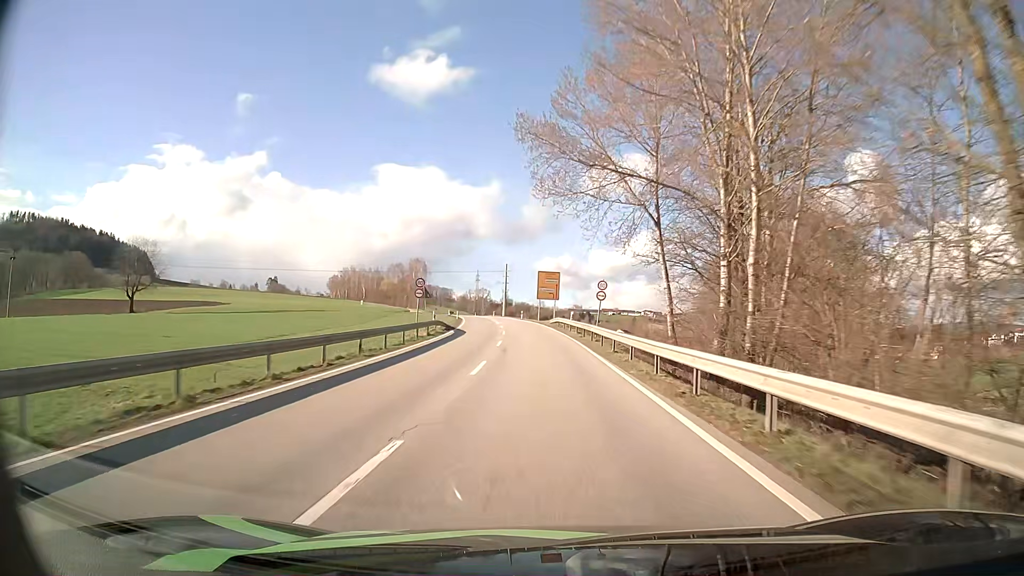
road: secondary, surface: asphalt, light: Day
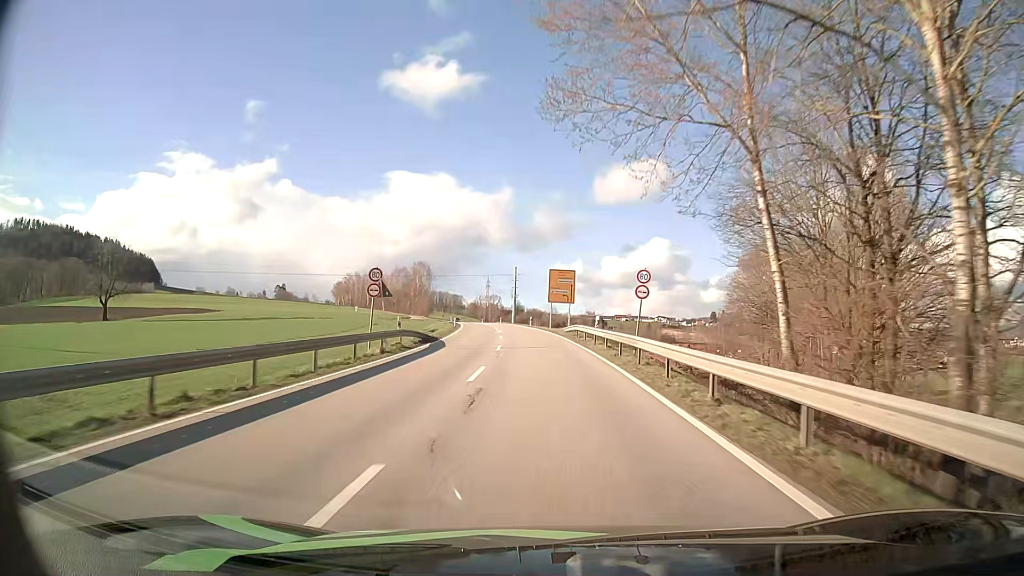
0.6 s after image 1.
(-0.1, +13.0) m; -1°
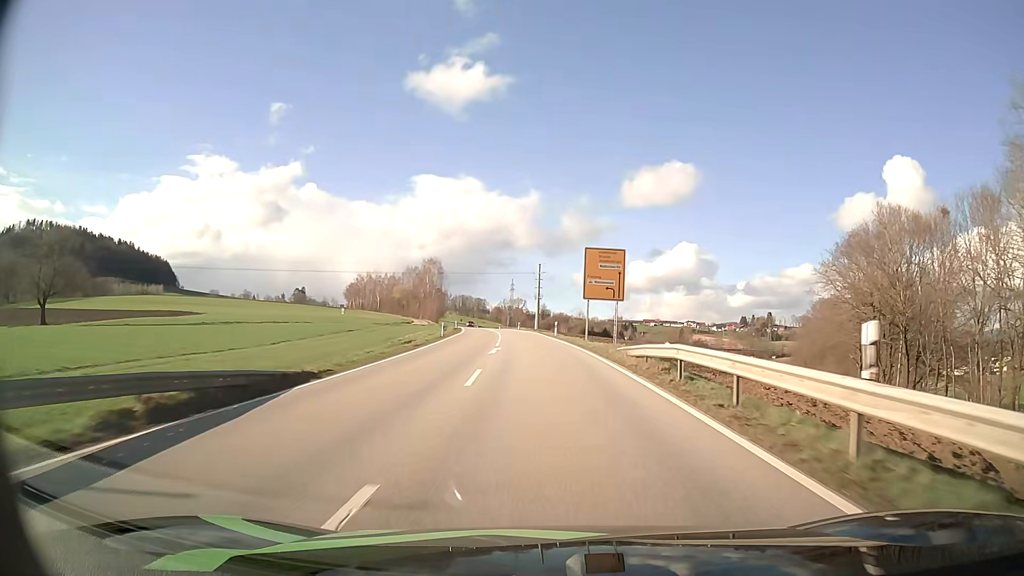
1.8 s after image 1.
(-0.4, +24.7) m; -2°
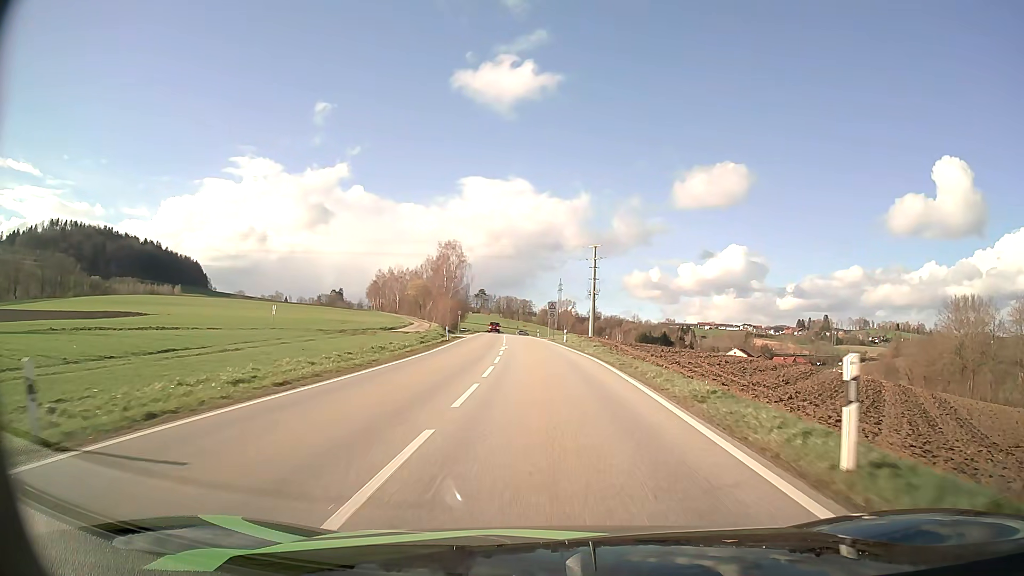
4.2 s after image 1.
(-1.5, +44.5) m; -4°
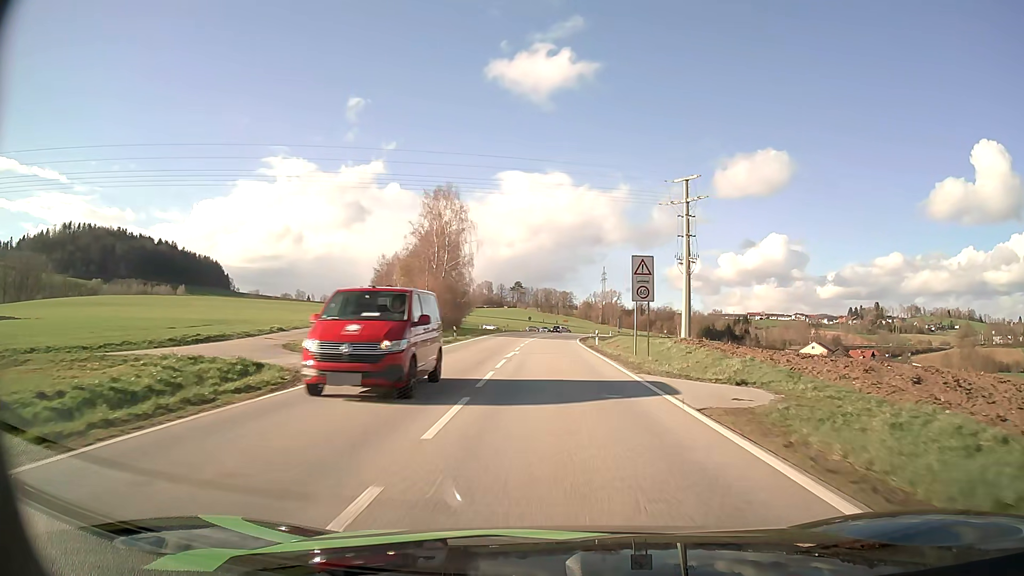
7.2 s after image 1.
(-1.9, +51.2) m; -4°
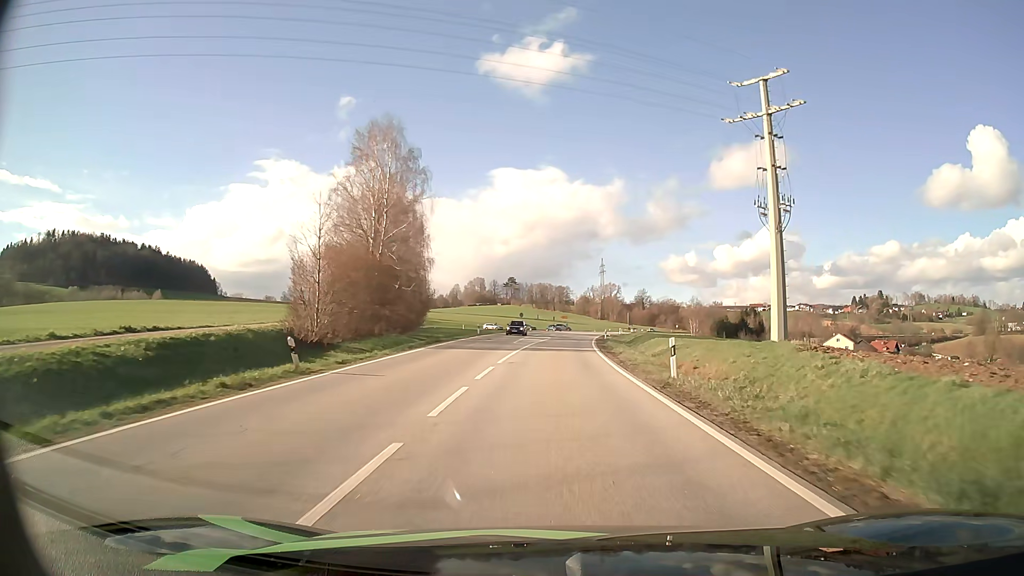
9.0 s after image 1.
(+0.1, +27.9) m; 0°
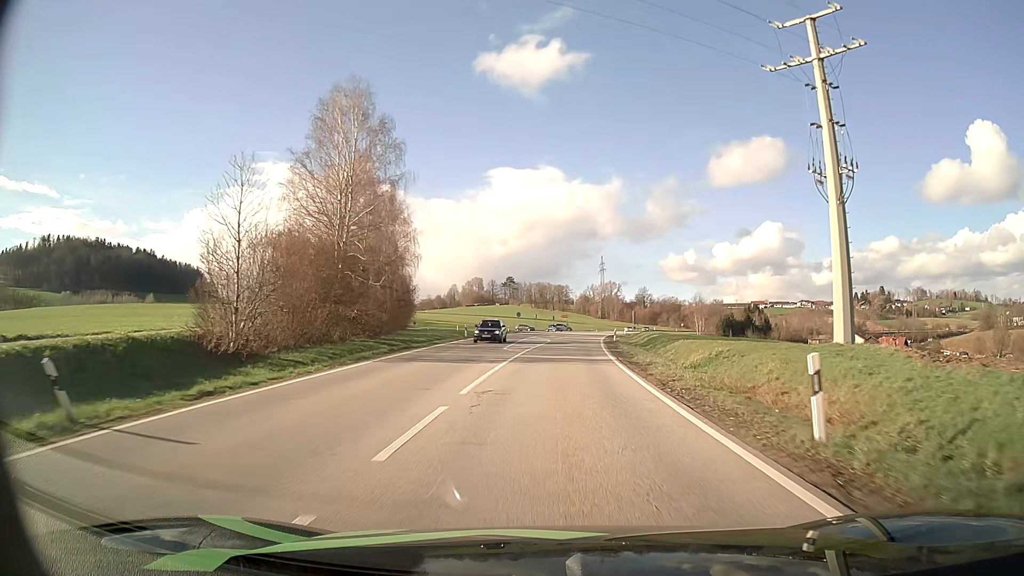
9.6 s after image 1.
(0.0, +9.0) m; 0°
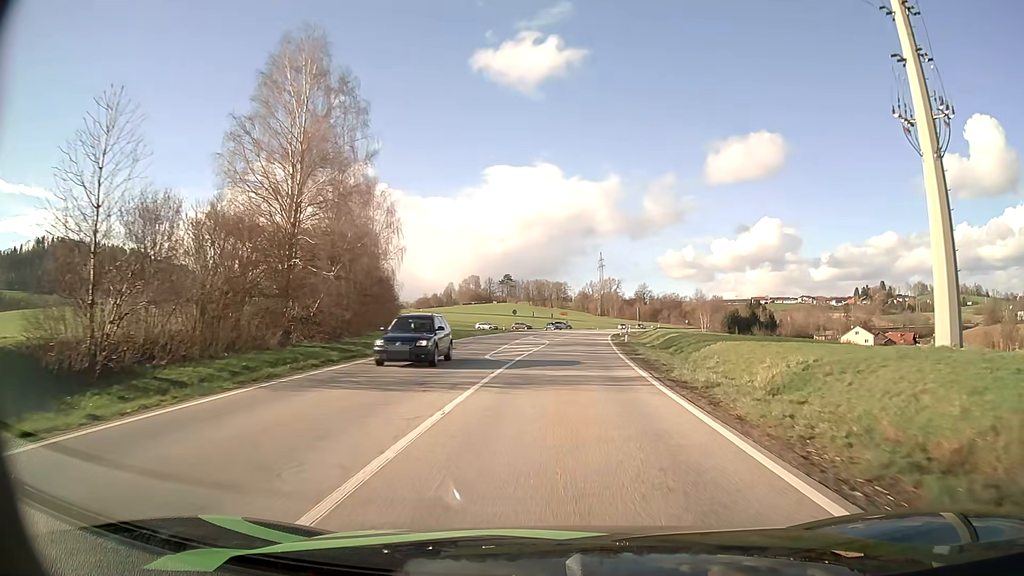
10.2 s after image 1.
(0.0, +8.8) m; 0°
(0, +10) (0, +20) (0, +30) (+1, +40) (+1, +50) (+1, +60) (+1, +70) (+2, +80) (+3, +90) (+5, +100) m
